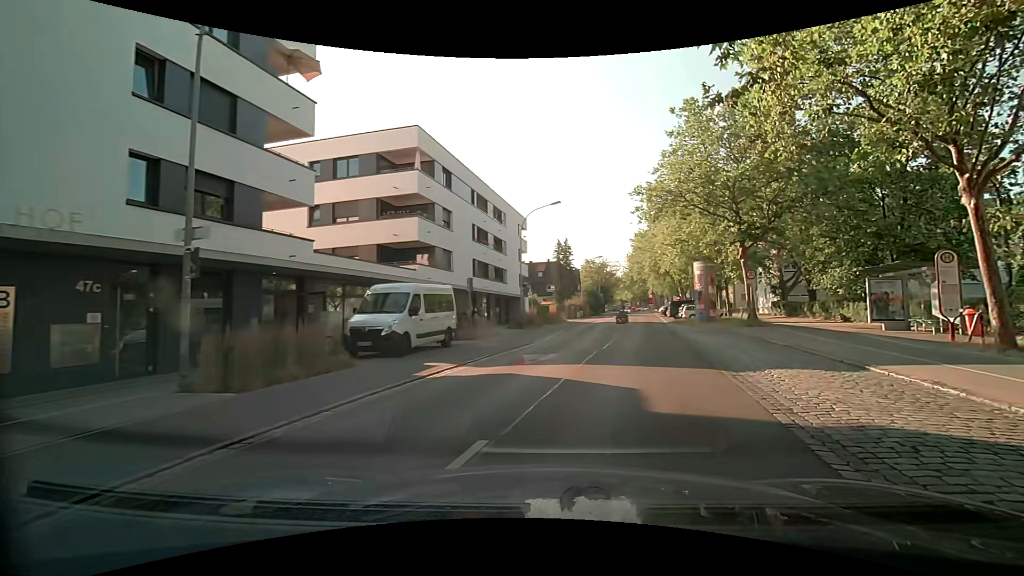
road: secondary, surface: asphalt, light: Day
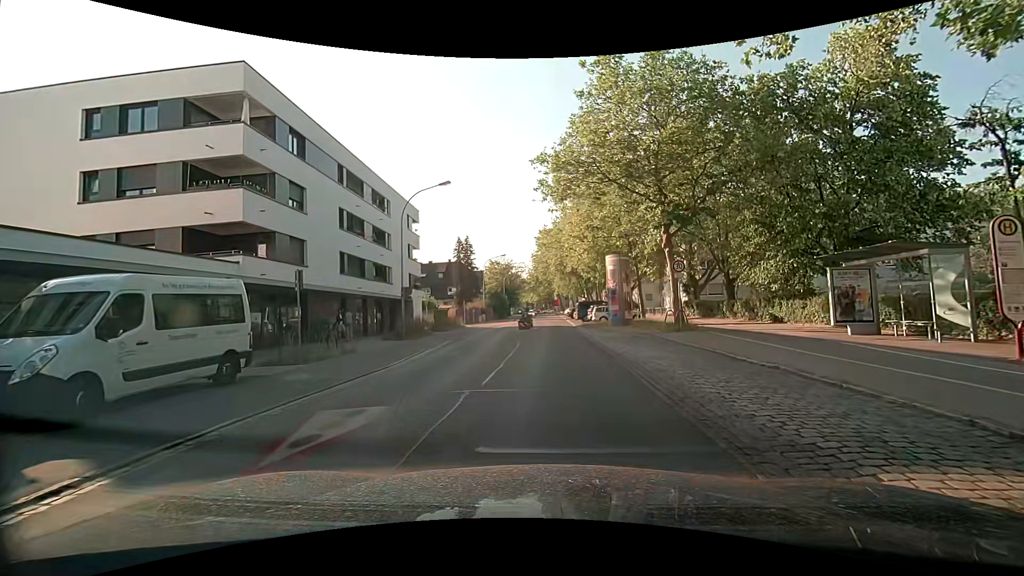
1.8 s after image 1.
(+1.0, +7.5) m; +8°
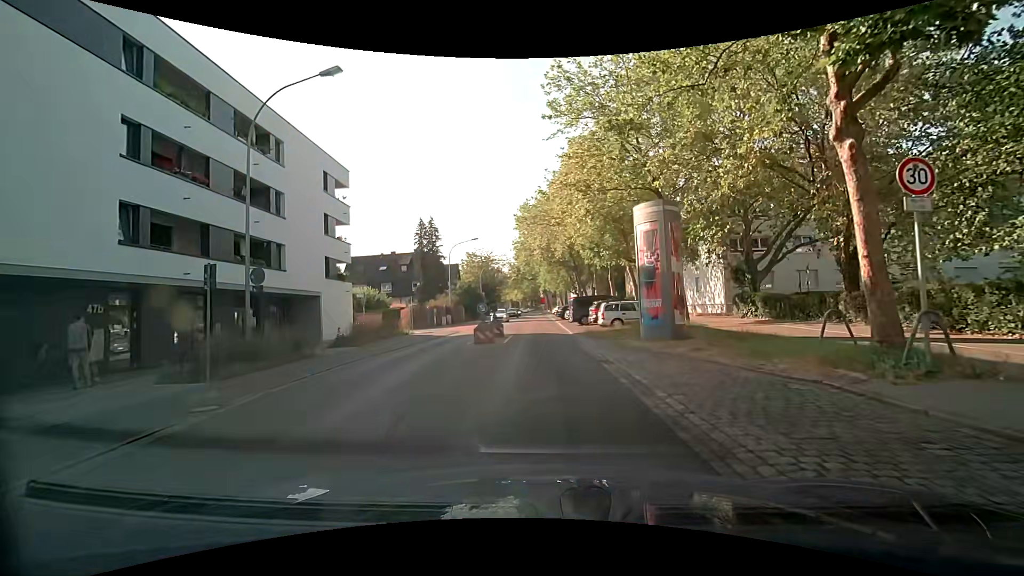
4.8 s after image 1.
(+0.7, +15.7) m; +3°
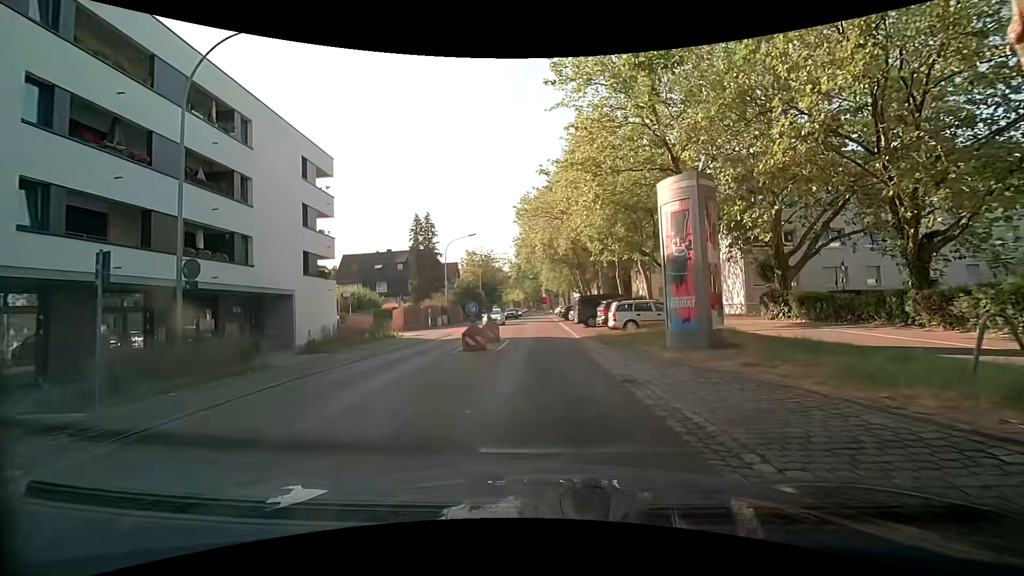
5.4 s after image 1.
(0.0, +3.4) m; -1°
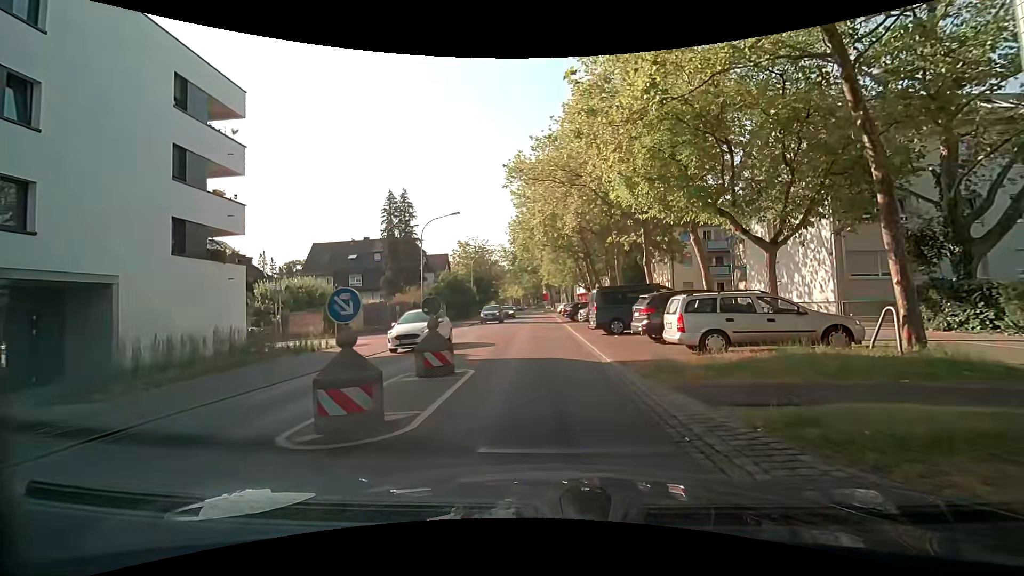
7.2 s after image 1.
(+0.1, +10.8) m; 0°
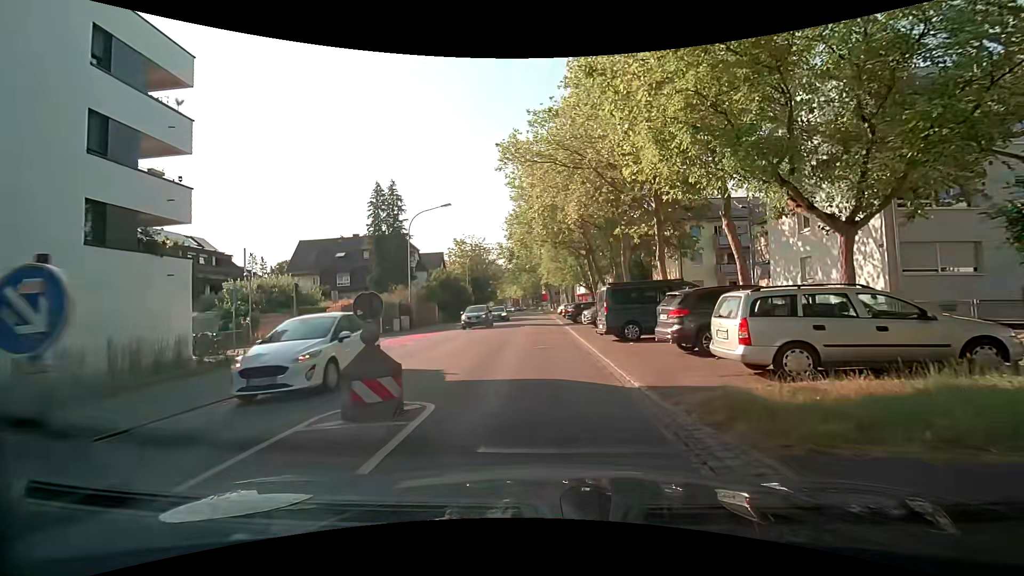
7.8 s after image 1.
(0.0, +3.7) m; +2°
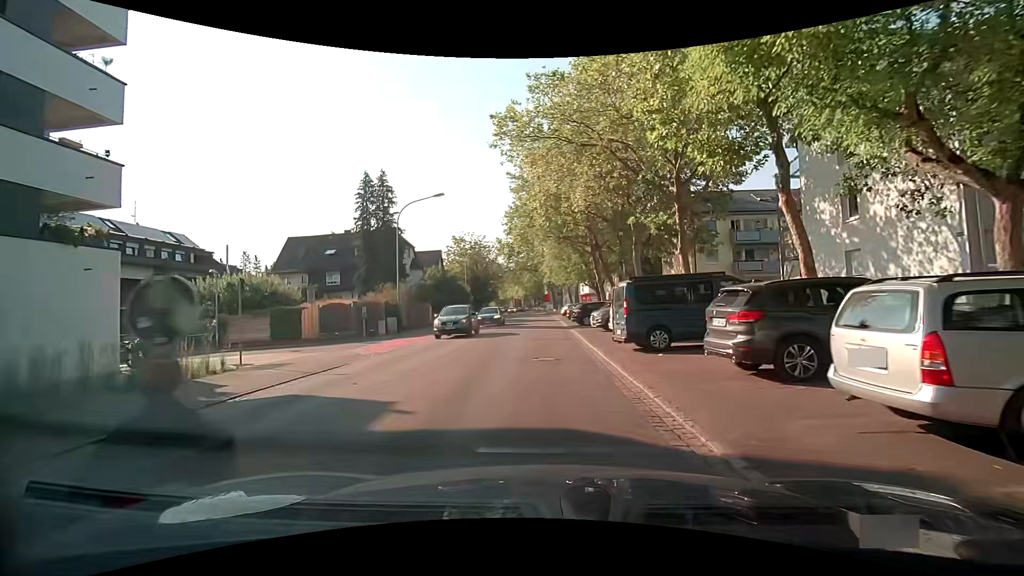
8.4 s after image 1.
(-0.1, +3.7) m; -1°
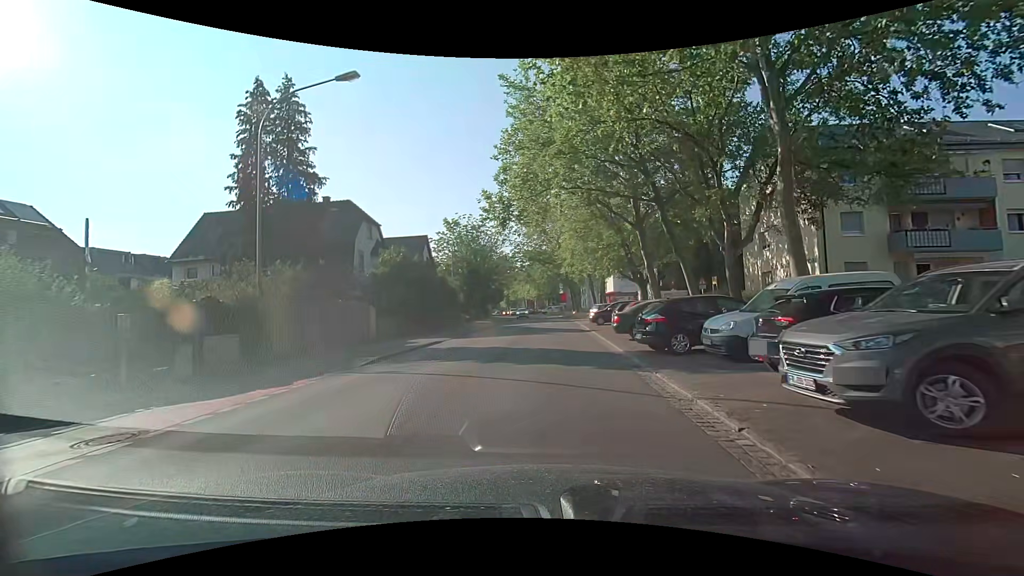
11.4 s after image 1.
(-0.6, +18.6) m; -3°
(0, +10) (0, +20) (+1, +30) (+1, +40) (+1, +50) (+1, +60) (+1, +70) (0, +80) (0, +90) (-1, +100) m
